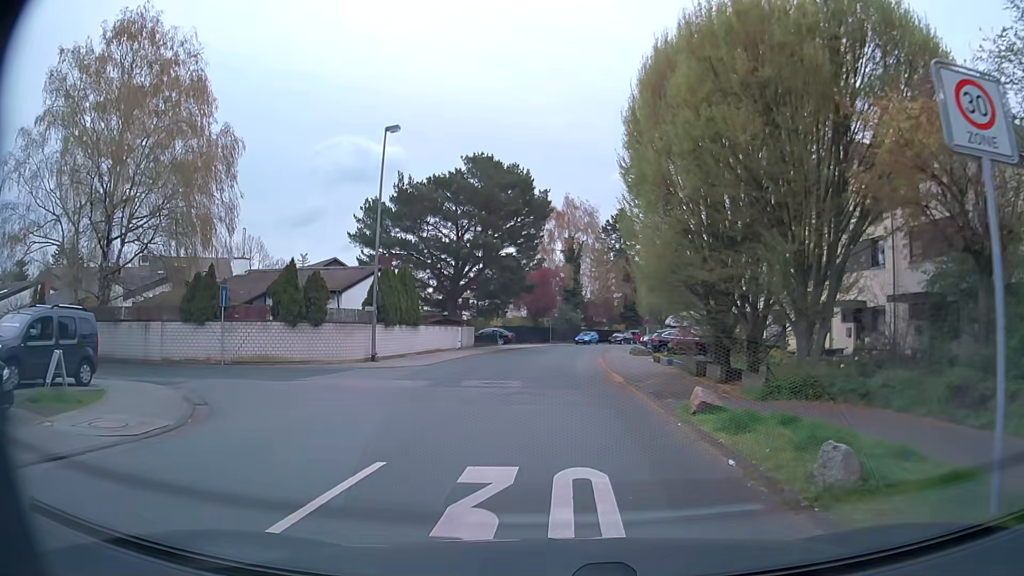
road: residential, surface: asphalt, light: Day
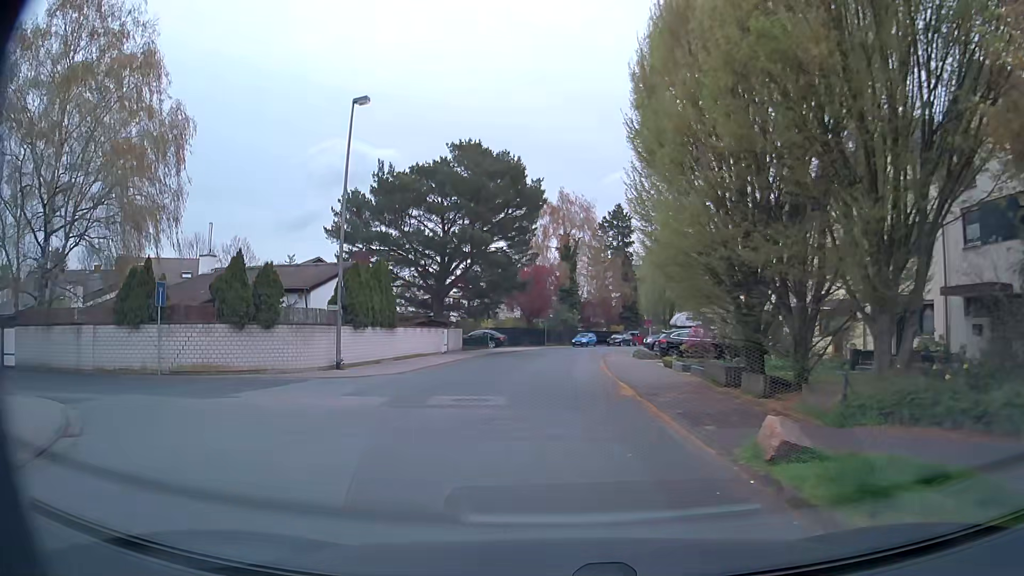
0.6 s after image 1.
(0.0, +4.3) m; 0°
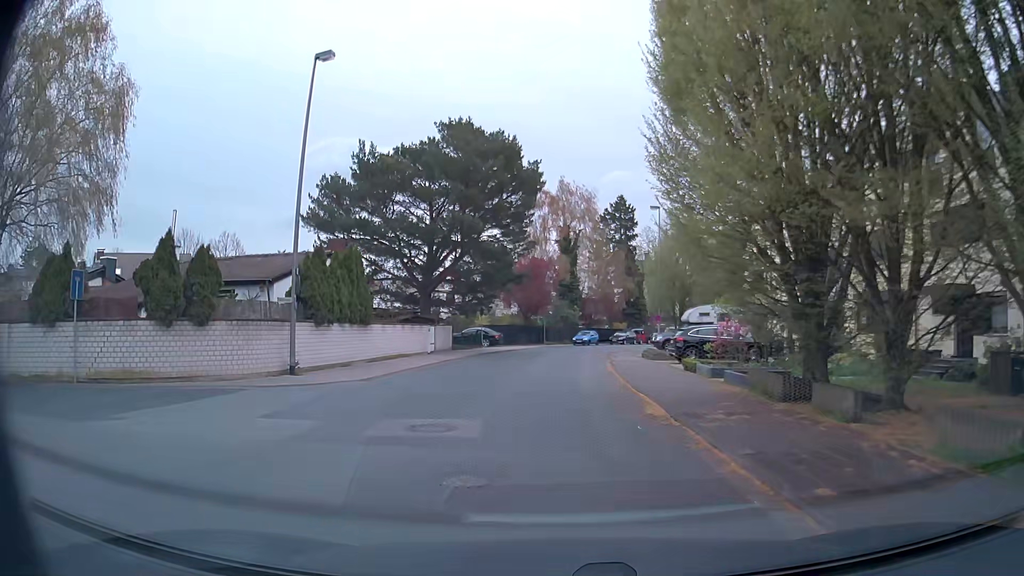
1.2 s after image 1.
(0.0, +4.5) m; 0°
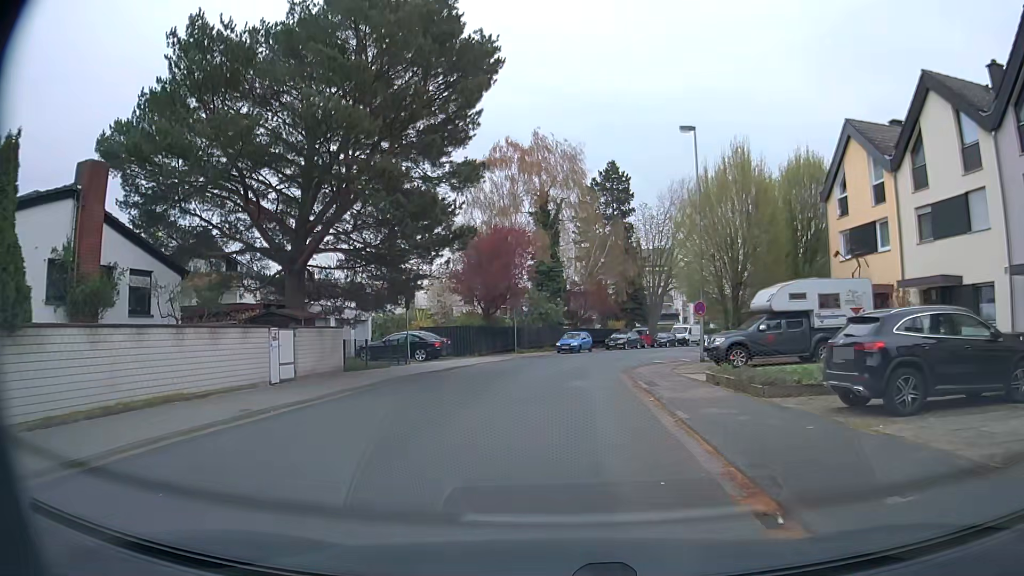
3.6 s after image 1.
(+0.2, +19.1) m; +2°
(0, +10) (0, +20) (+2, +30) (+4, +40) (+7, +49) (+11, +58) (+16, +67) (+21, +75) (+27, +83) (+35, +90) m
